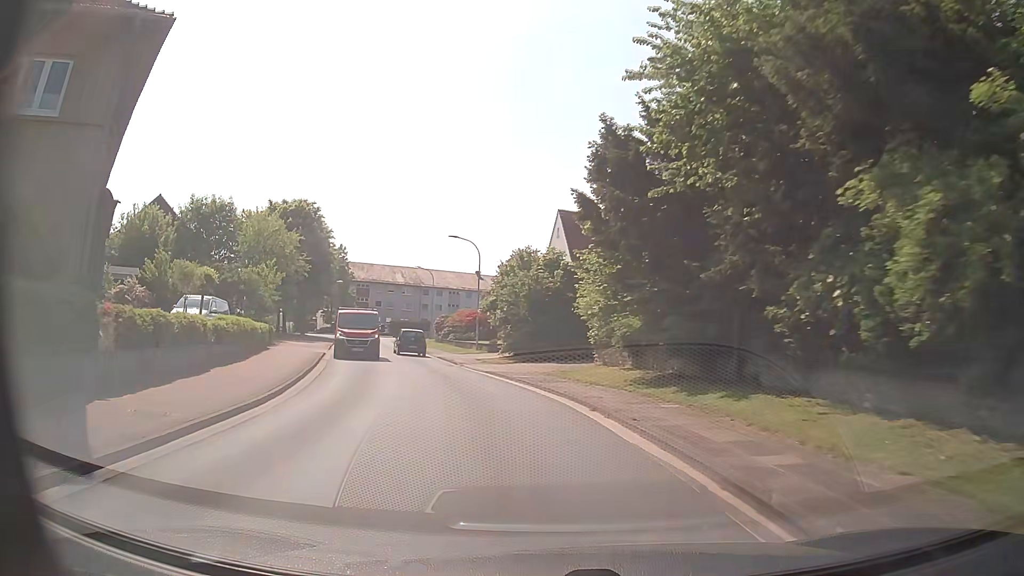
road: tertiary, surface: asphalt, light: Day
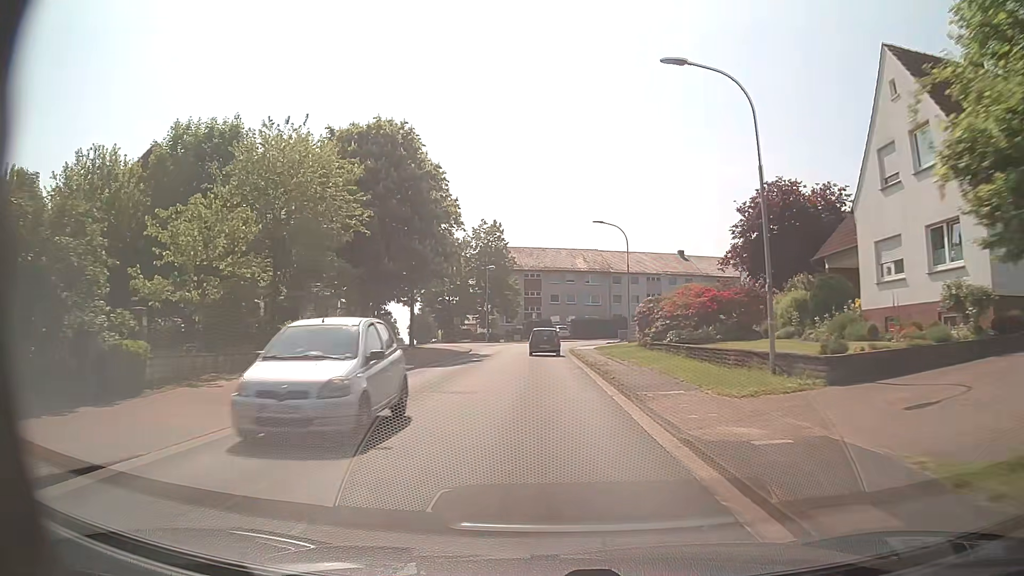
(-4.8, +28.8) m; -17°
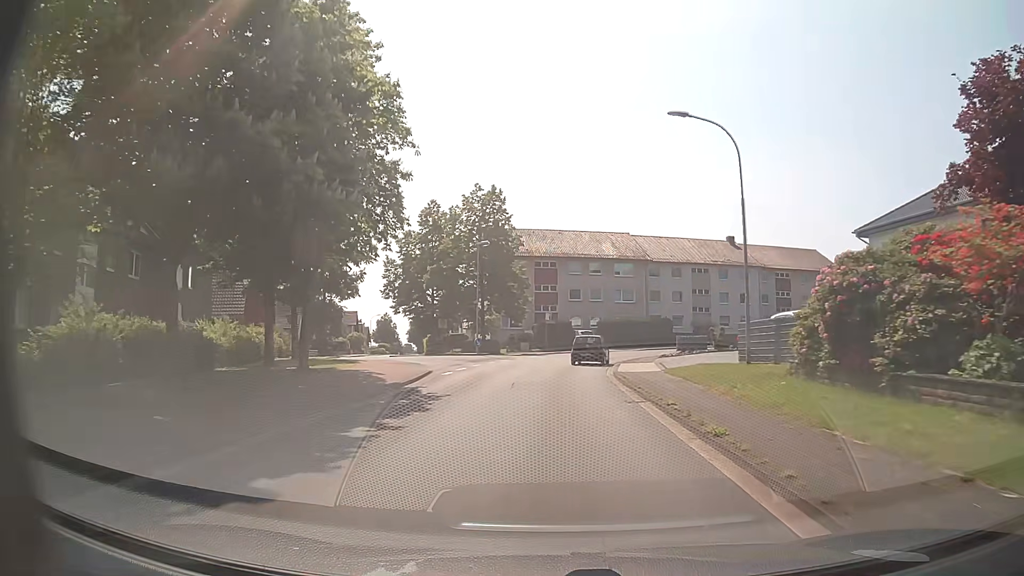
(-0.3, +22.1) m; -1°
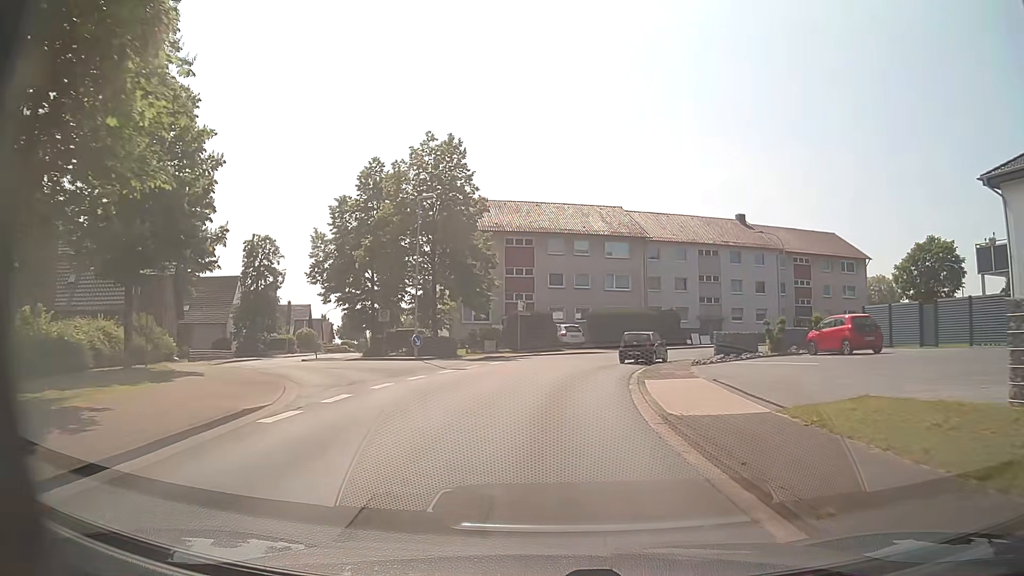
(+0.3, +14.3) m; +2°
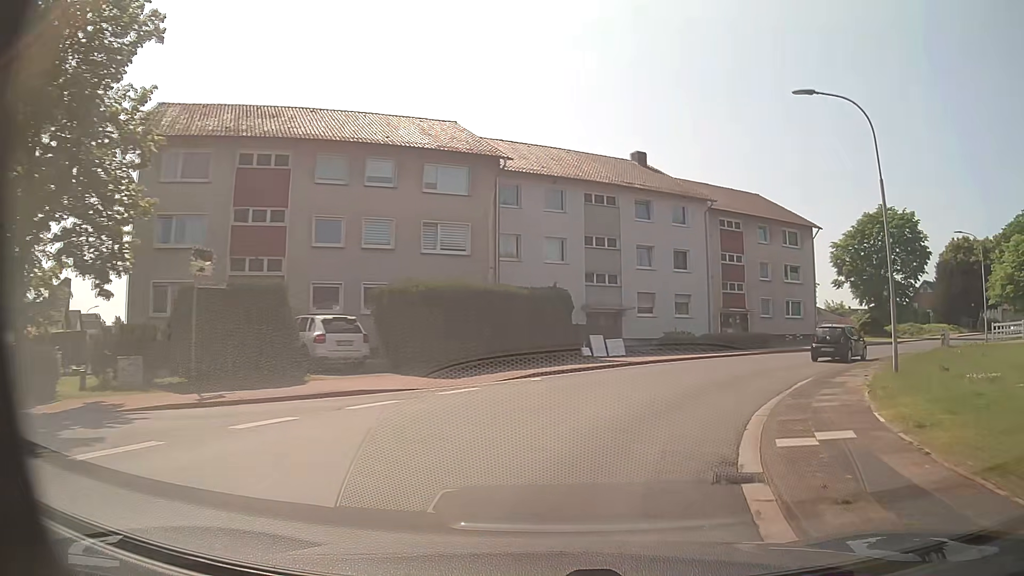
(+2.1, +27.0) m; +15°
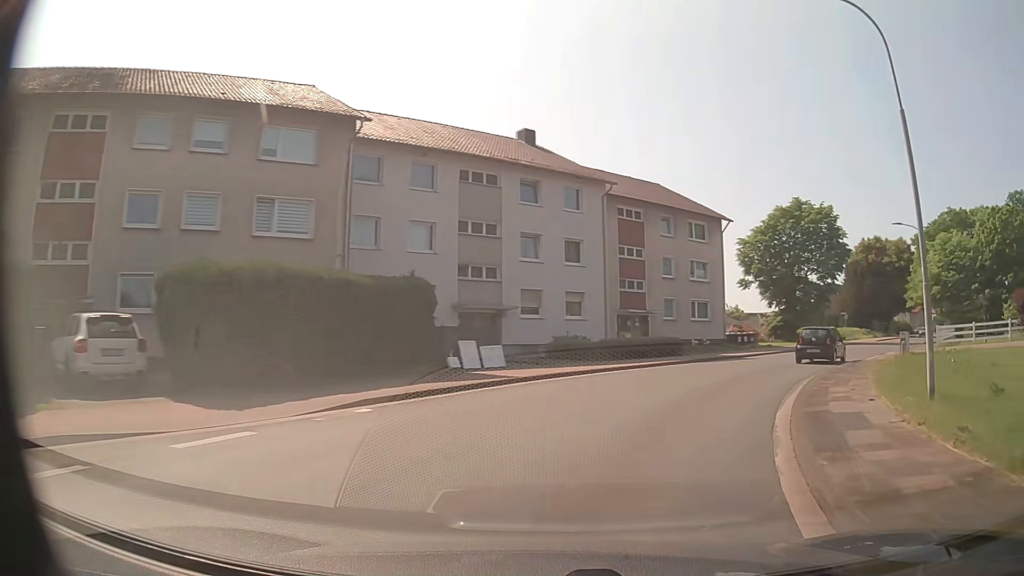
(+0.5, +6.5) m; +9°
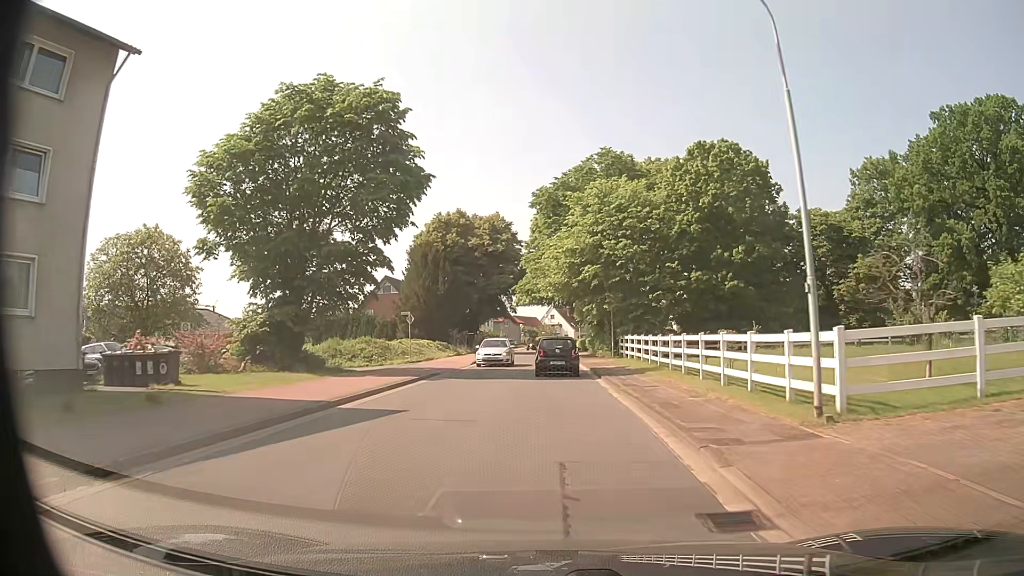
(+13.4, +30.4) m; +38°
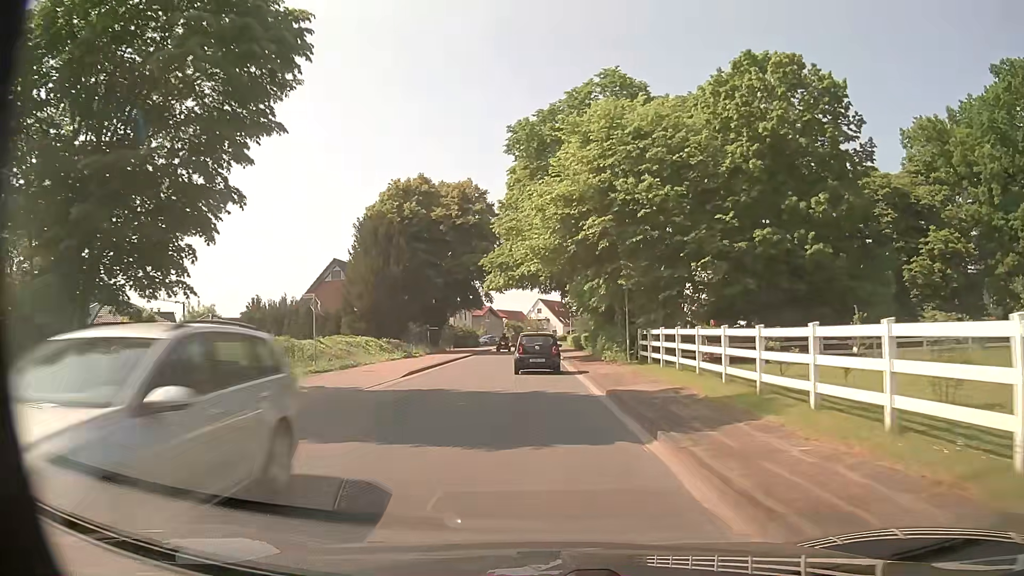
(+0.3, +14.6) m; +2°
(0, +10) (0, +20) (-1, +30) (-1, +40) (-1, +50) (-2, +60) (-2, +70) (-2, +80) (-2, +90) (-1, +100) m
